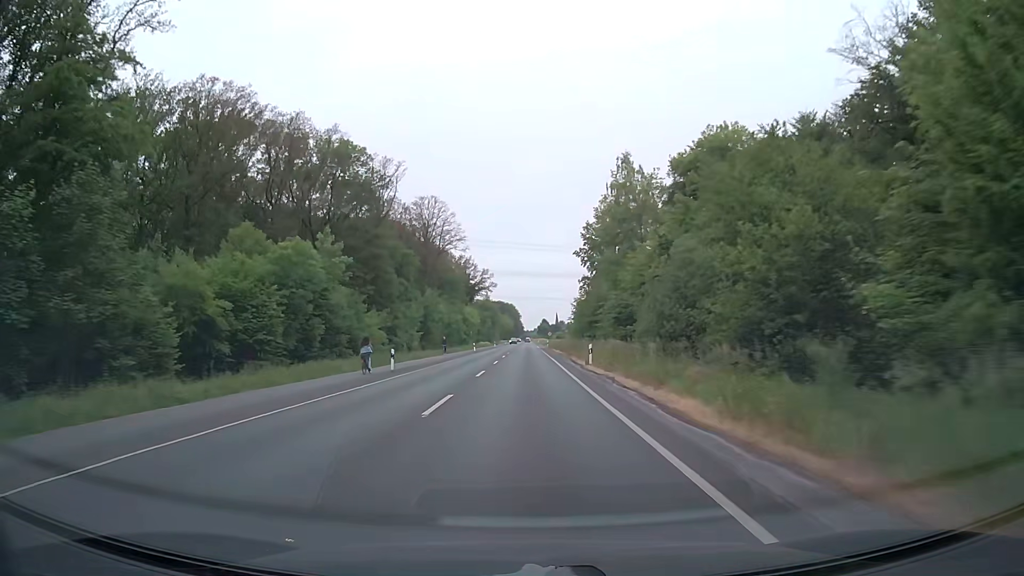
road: secondary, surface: asphalt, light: Day
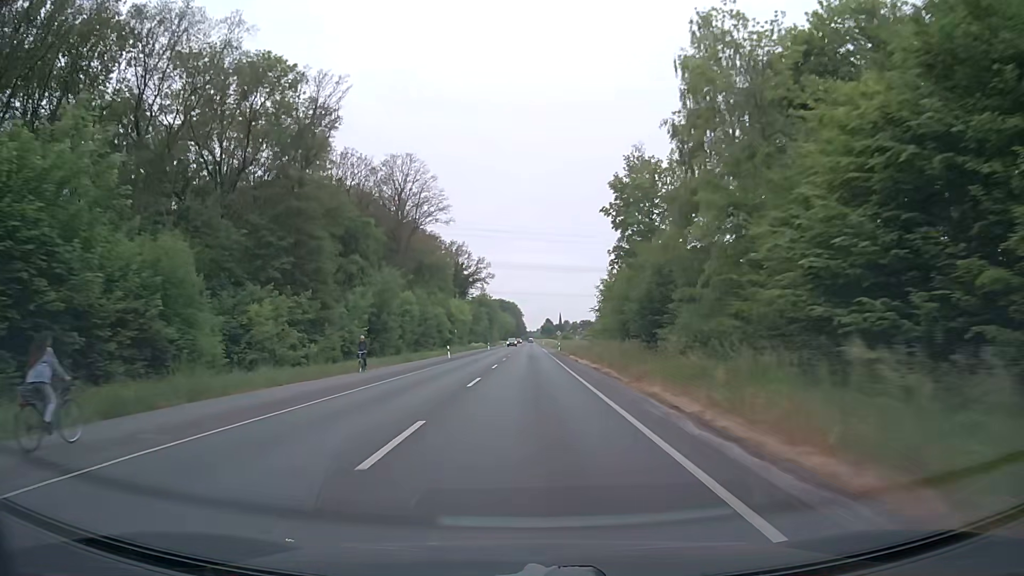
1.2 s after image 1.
(-0.1, +29.2) m; 0°
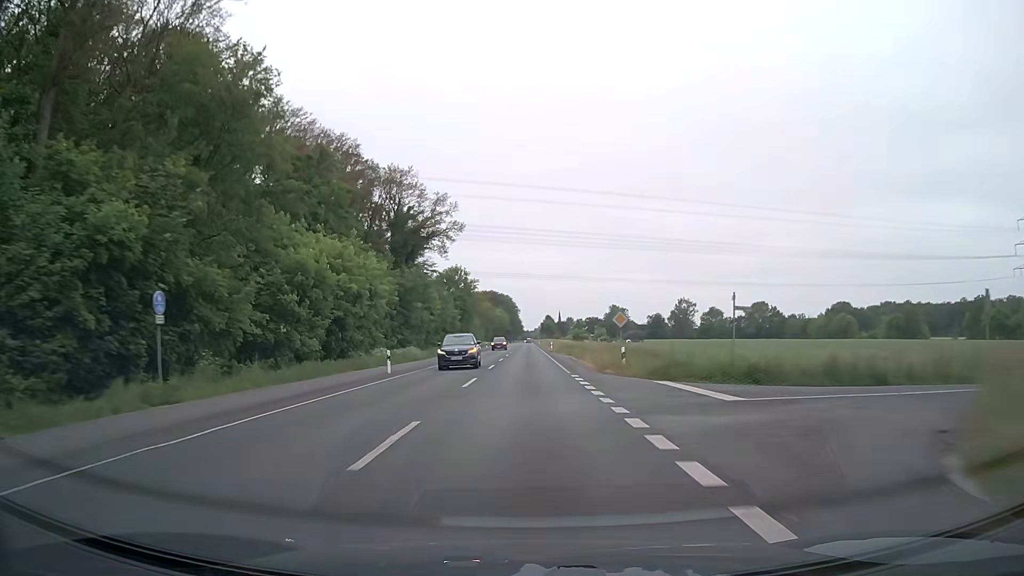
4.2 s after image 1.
(+0.3, +72.5) m; 0°
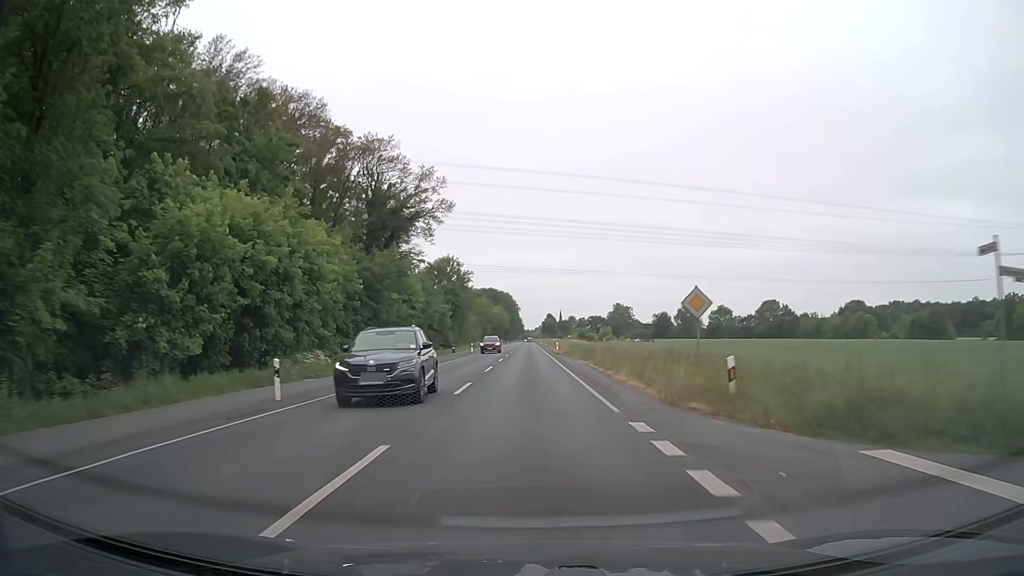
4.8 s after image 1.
(-0.1, +14.5) m; 0°
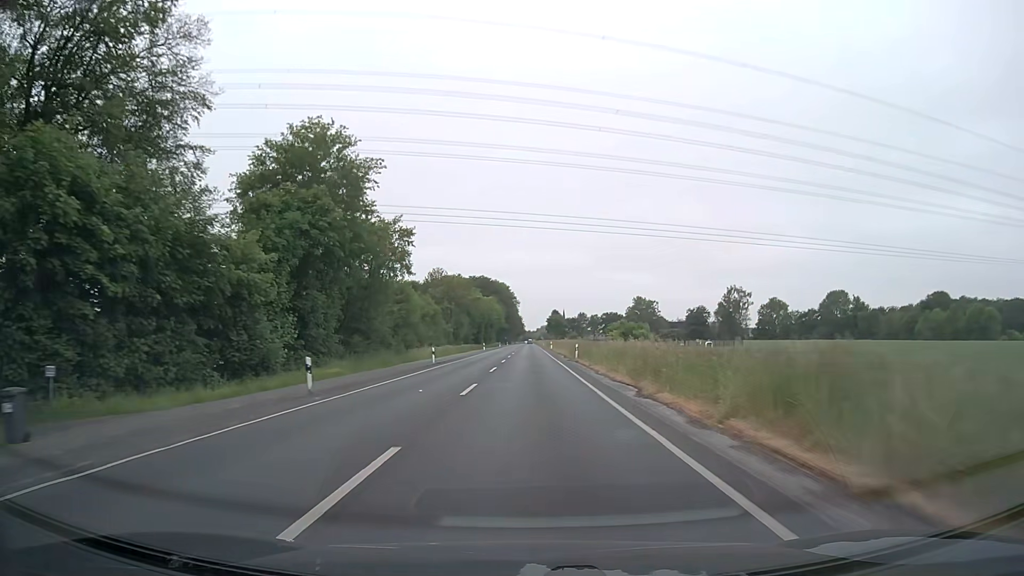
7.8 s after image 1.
(0.0, +72.3) m; 0°
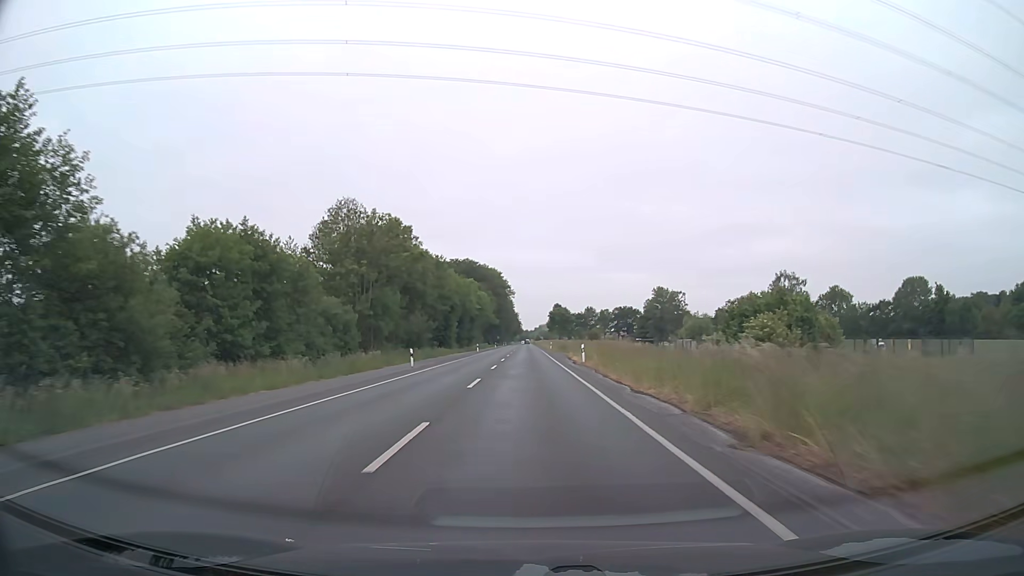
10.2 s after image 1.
(+0.3, +57.7) m; 0°
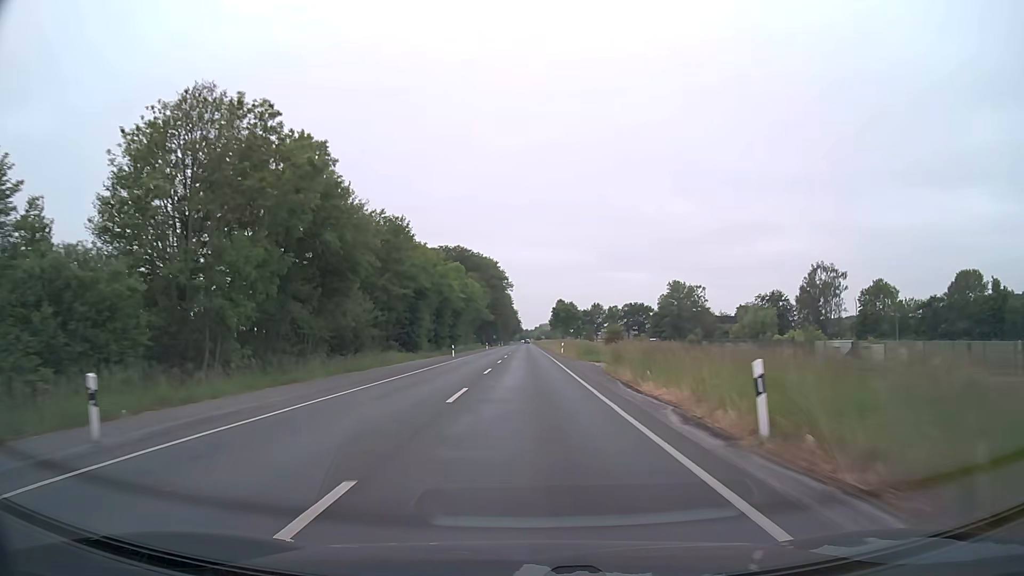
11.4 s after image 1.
(0.0, +28.6) m; 0°
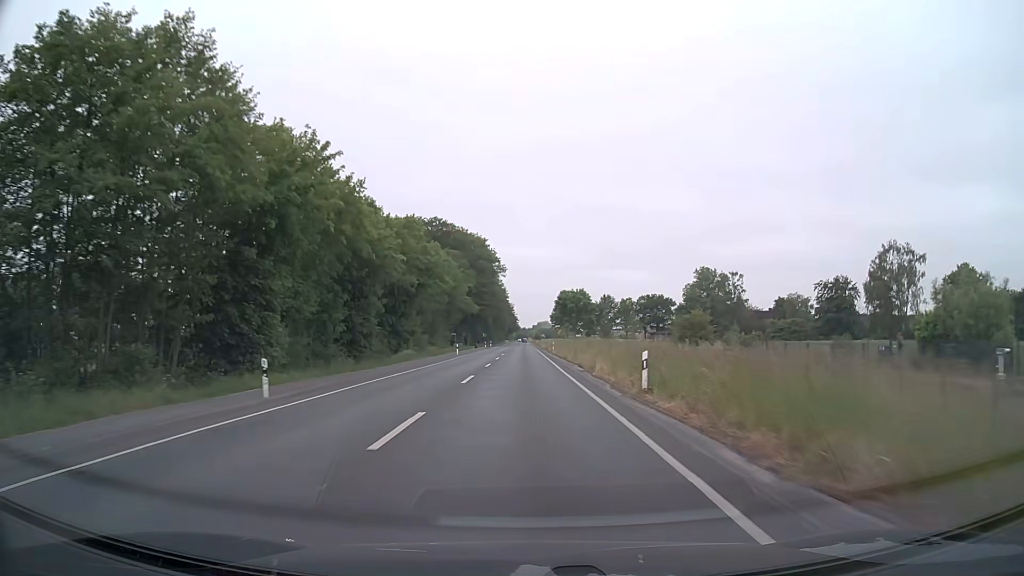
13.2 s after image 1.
(+0.1, +42.4) m; 0°
(0, +10) (0, +20) (0, +30) (0, +40) (0, +50) (0, +60) (-1, +70) (-1, +80) (-1, +90) (-1, +100) m
